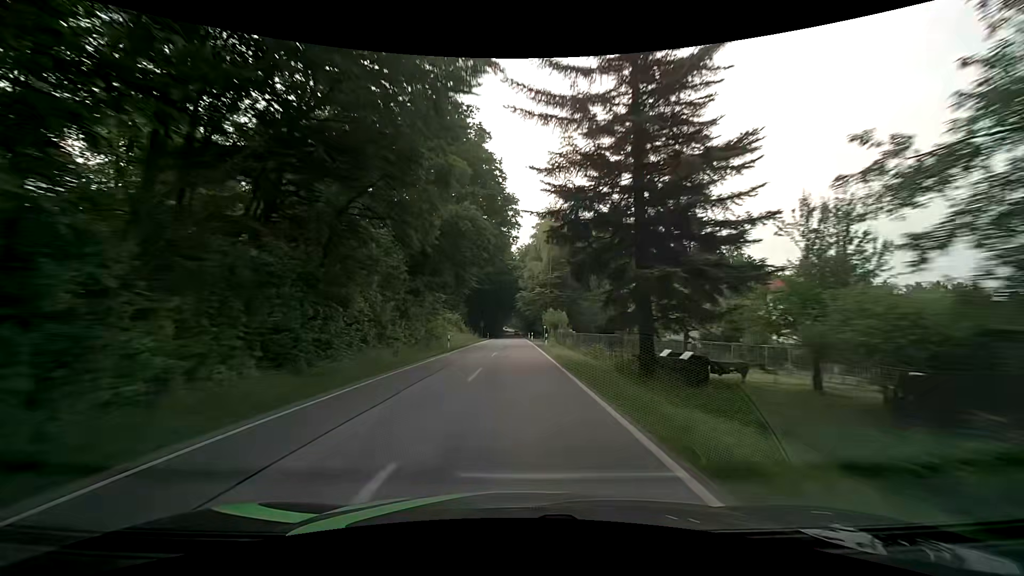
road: secondary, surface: asphalt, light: Day
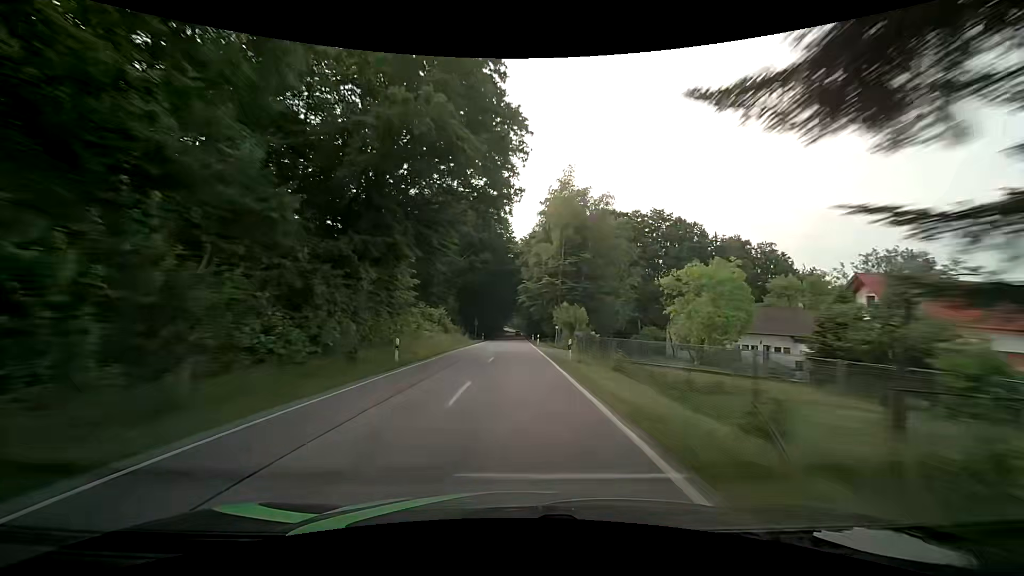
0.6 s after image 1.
(-0.1, +16.0) m; 0°
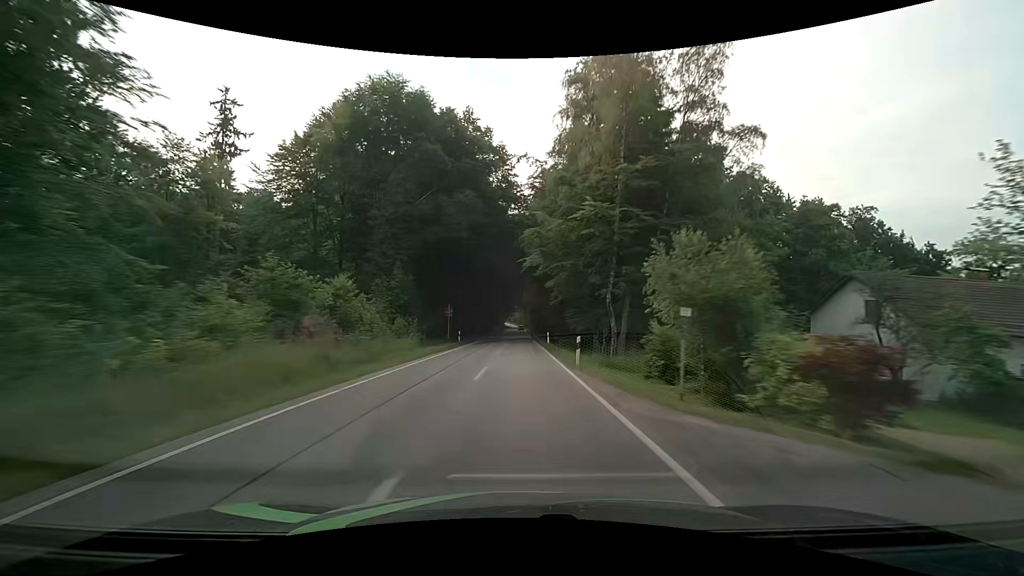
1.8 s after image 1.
(0.0, +32.0) m; 0°
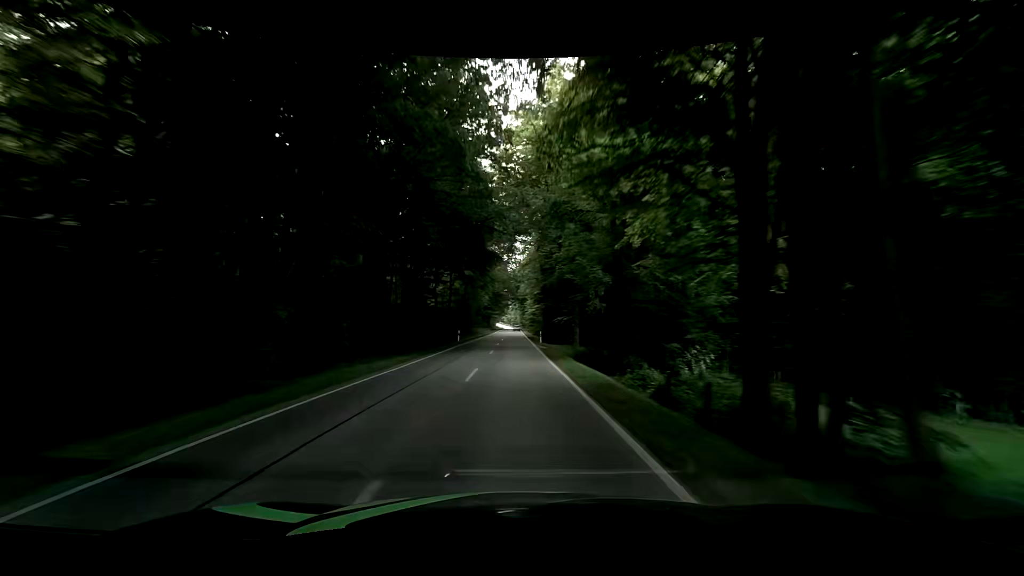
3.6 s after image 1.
(+0.2, +47.8) m; +1°
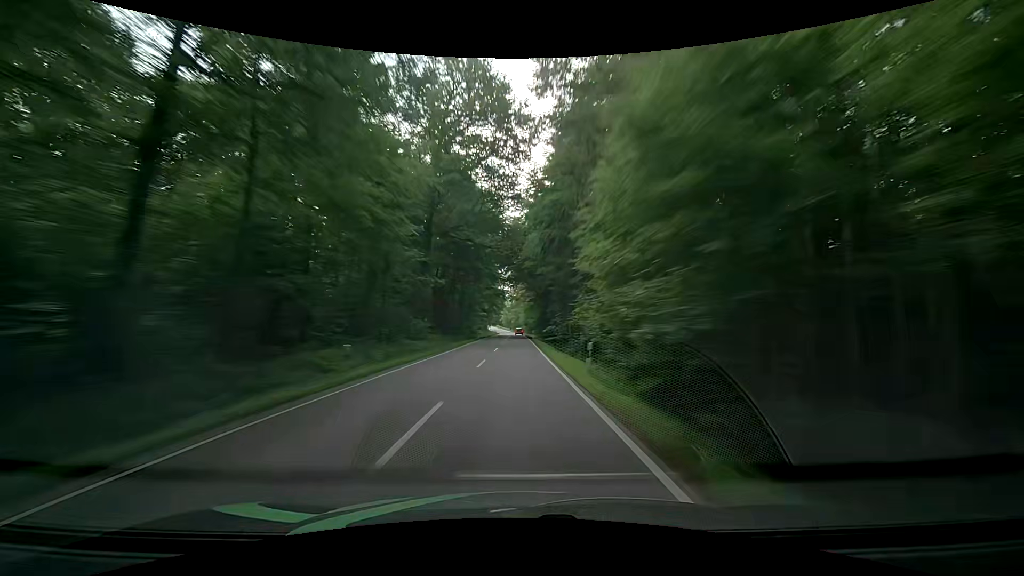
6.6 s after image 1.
(-0.9, +79.2) m; -1°
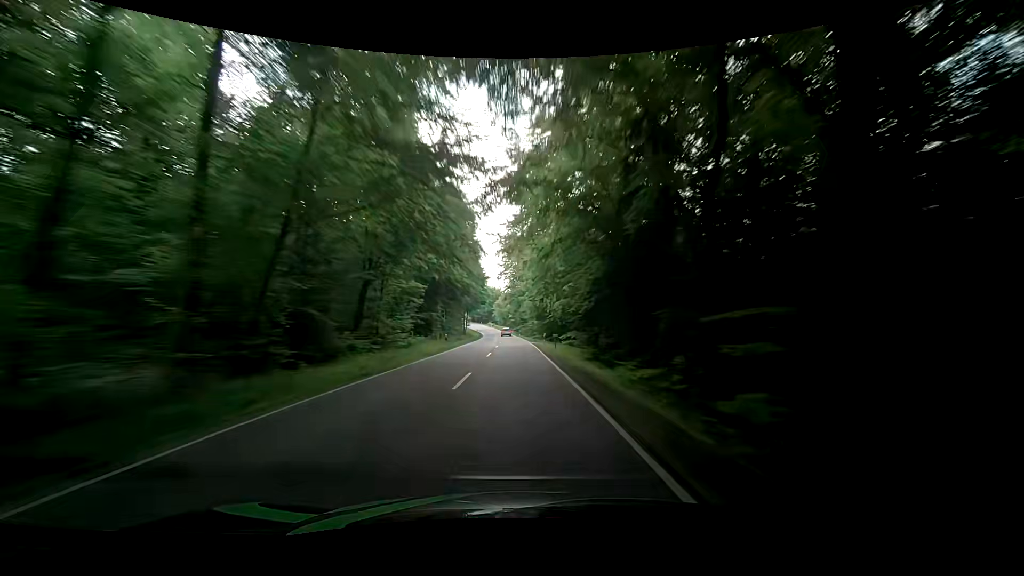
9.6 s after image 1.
(+0.2, +78.5) m; +1°
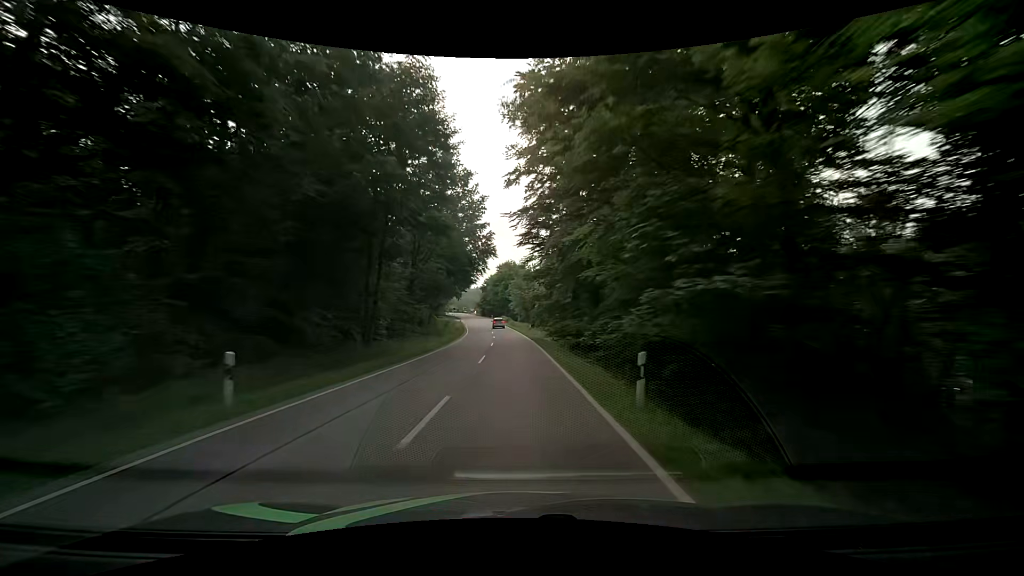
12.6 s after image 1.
(-2.6, +75.5) m; -4°
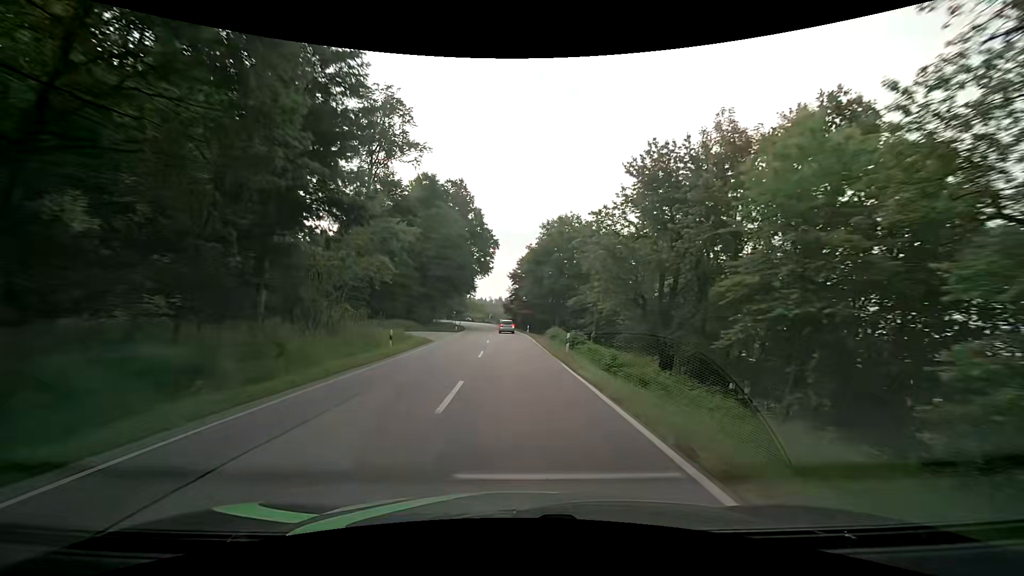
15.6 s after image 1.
(-3.2, +69.0) m; -5°
(0, +10) (0, +20) (0, +30) (-1, +40) (-1, +50) (-2, +60) (-2, +70) (-3, +80) (-4, +90) (-6, +100) m
